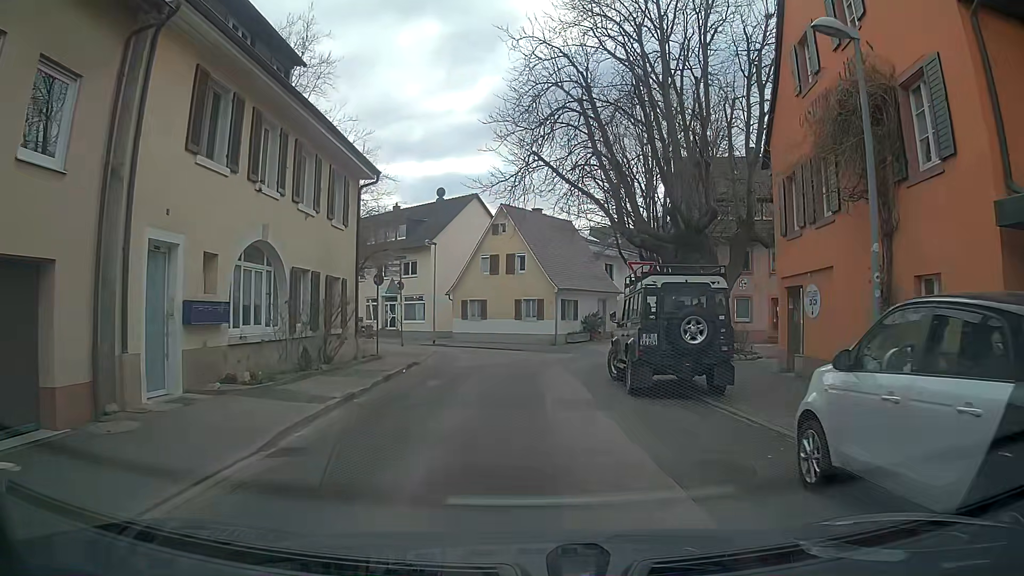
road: residential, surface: asphalt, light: Day
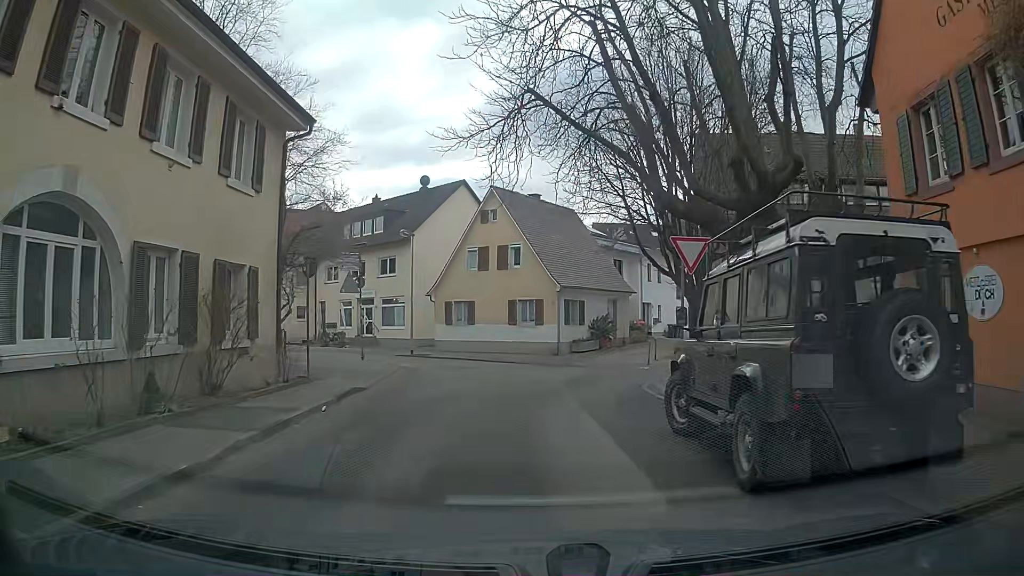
(+0.1, +6.7) m; 0°
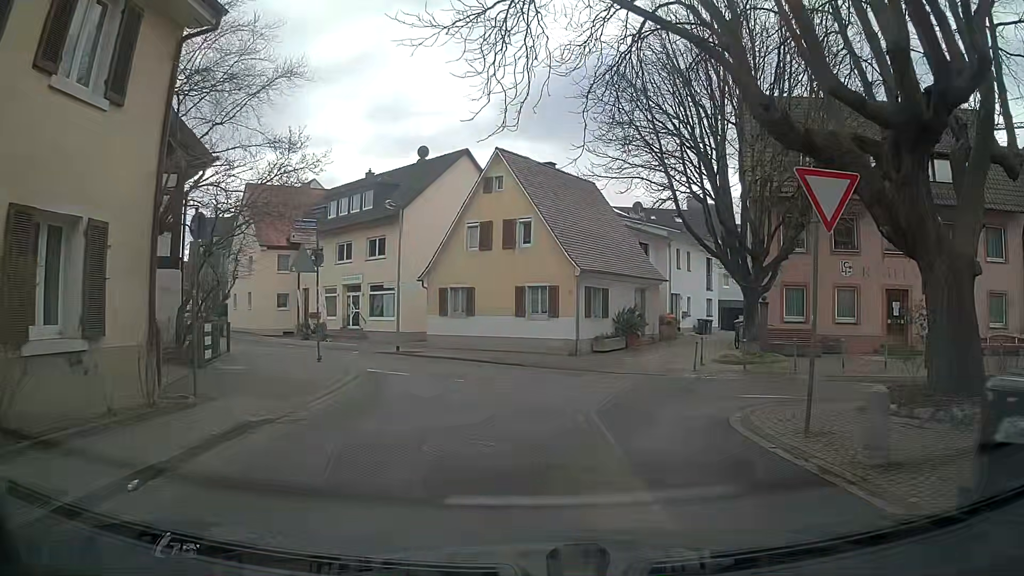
(-0.1, +5.9) m; 0°
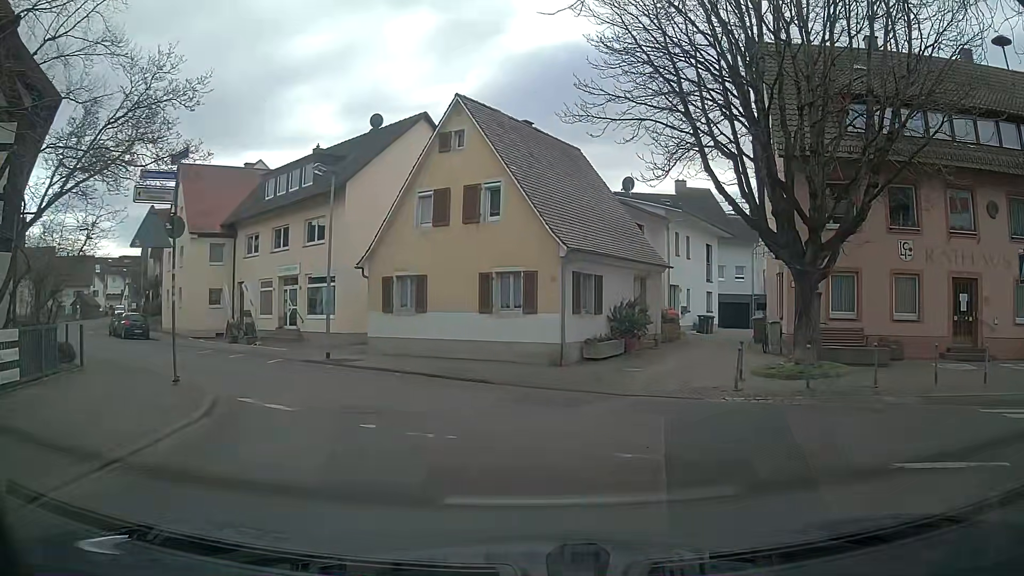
(0.0, +6.3) m; +4°
